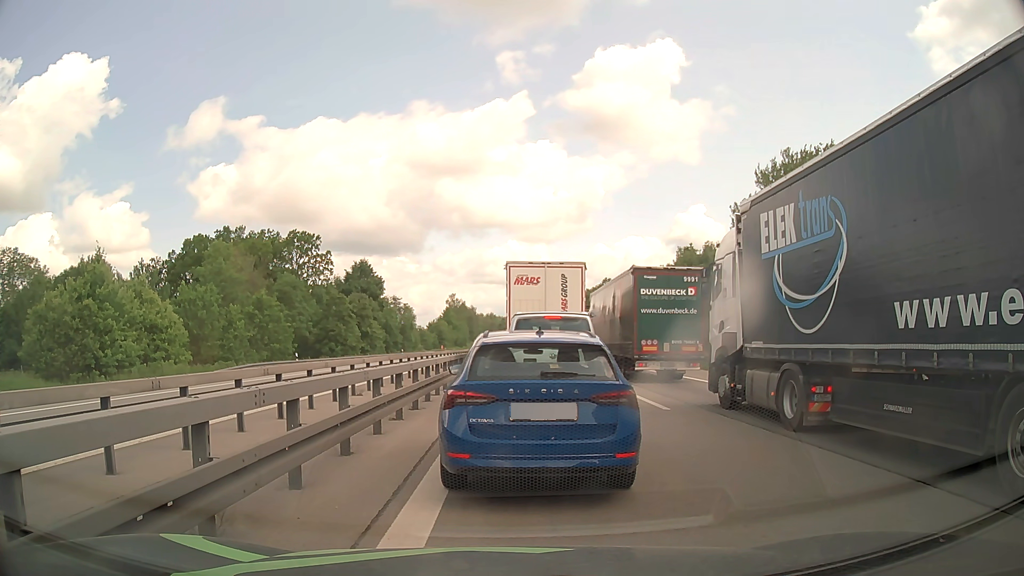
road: motorway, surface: asphalt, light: Day
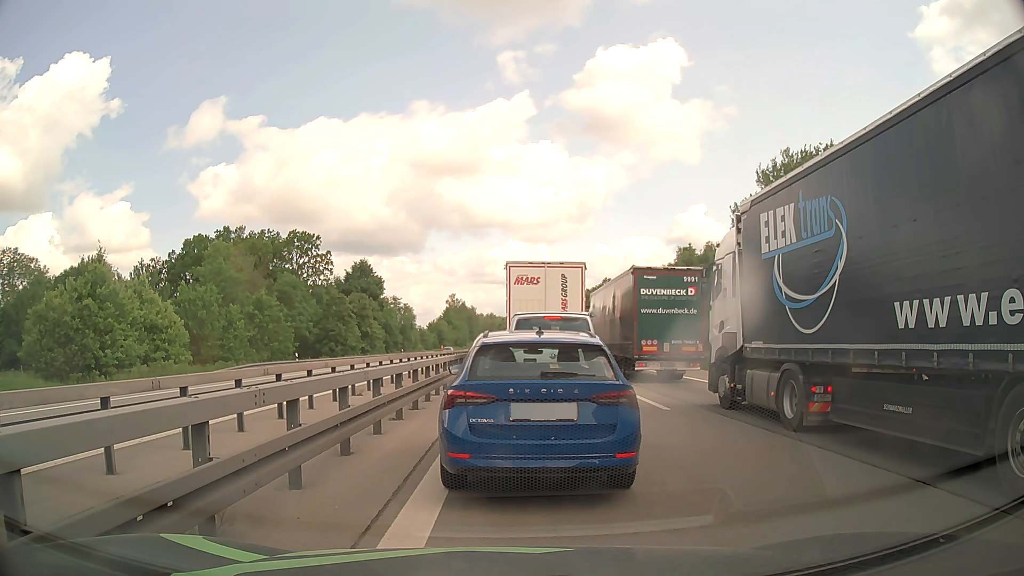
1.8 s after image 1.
(0.0, 0.0) m; 0°
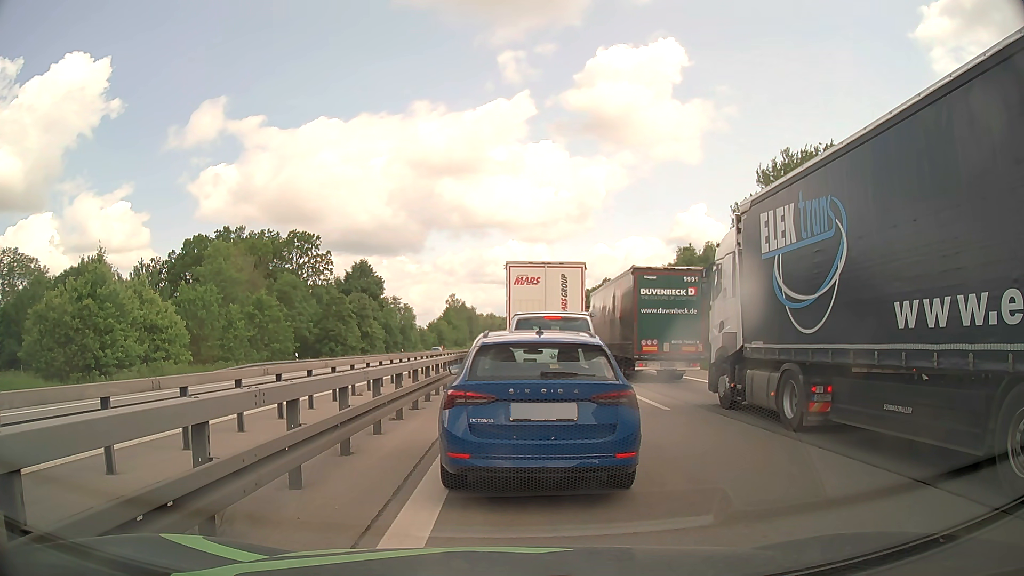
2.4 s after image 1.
(0.0, 0.0) m; 0°
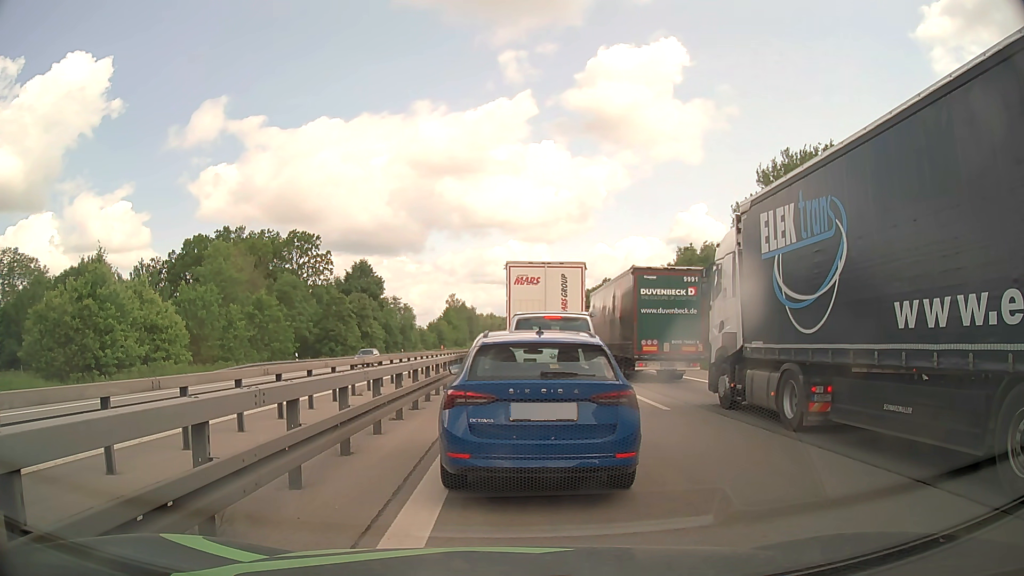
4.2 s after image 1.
(0.0, 0.0) m; 0°
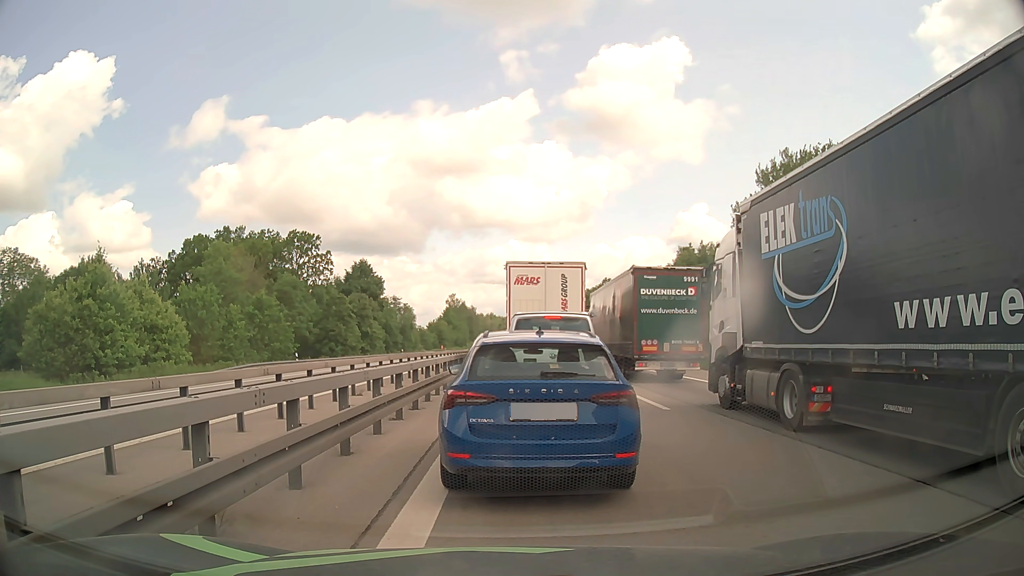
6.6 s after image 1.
(0.0, 0.0) m; 0°
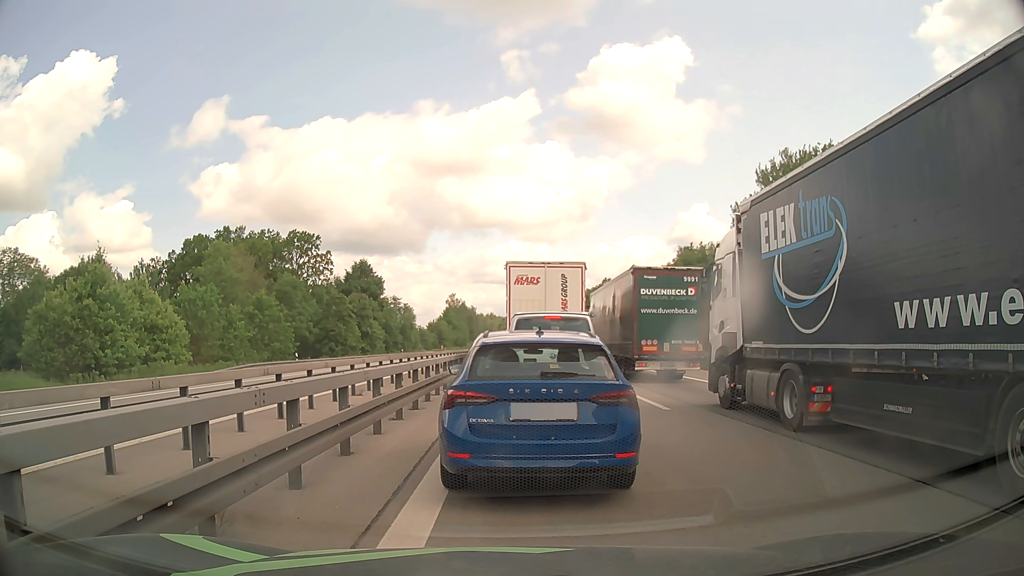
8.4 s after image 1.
(0.0, 0.0) m; 0°
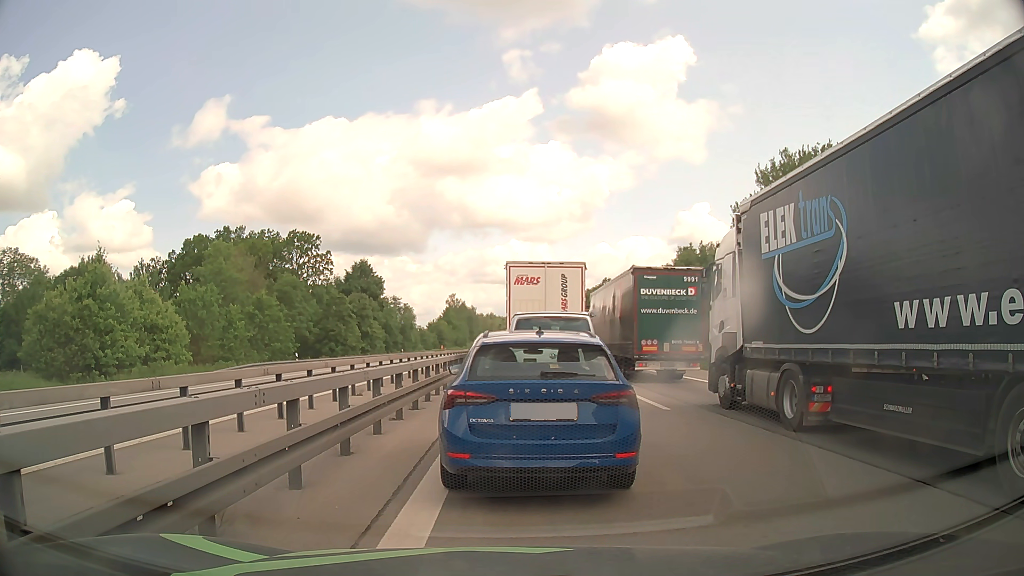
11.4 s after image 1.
(0.0, 0.0) m; 0°
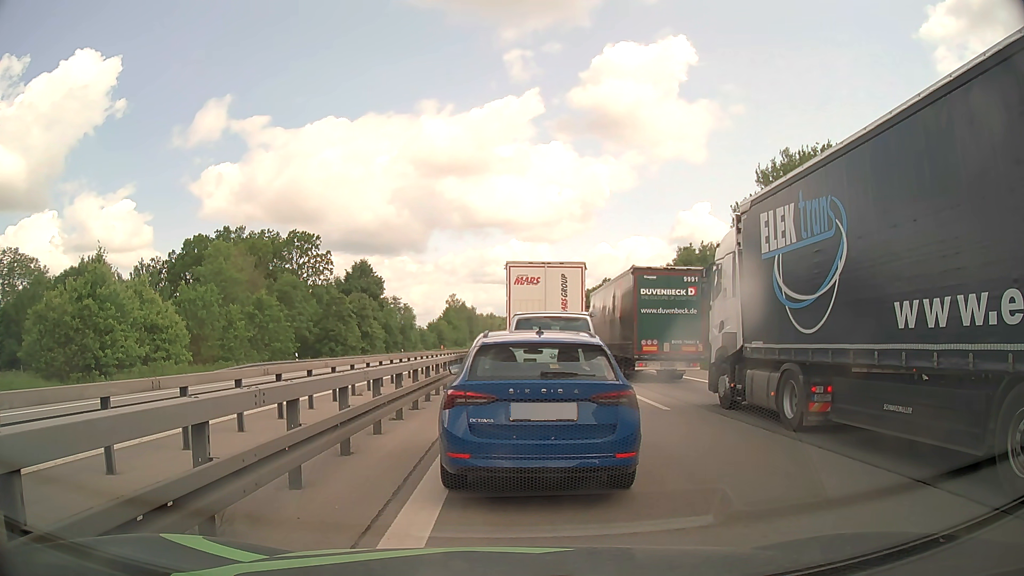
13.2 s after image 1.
(0.0, 0.0) m; 0°
